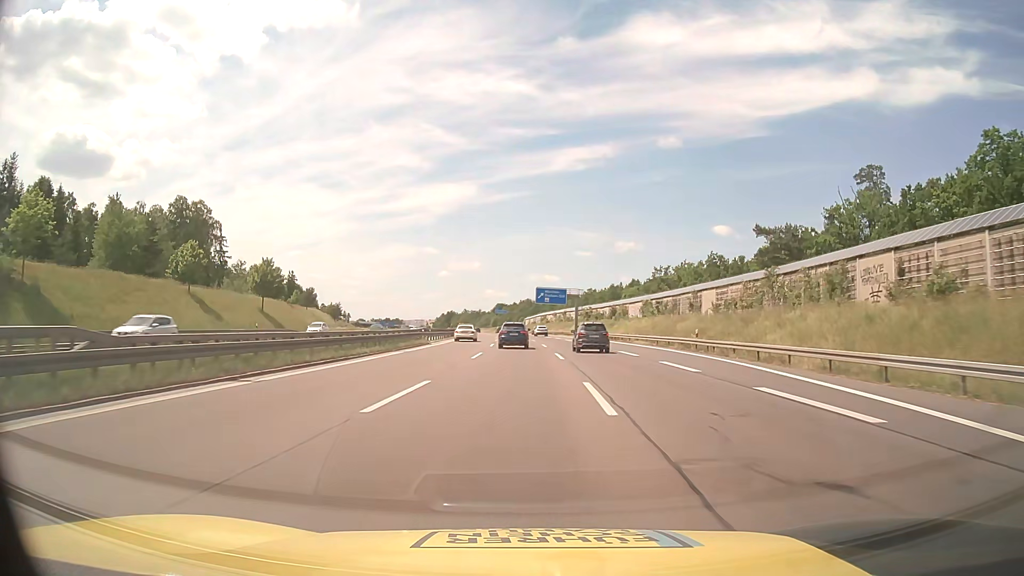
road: motorway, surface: asphalt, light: Day
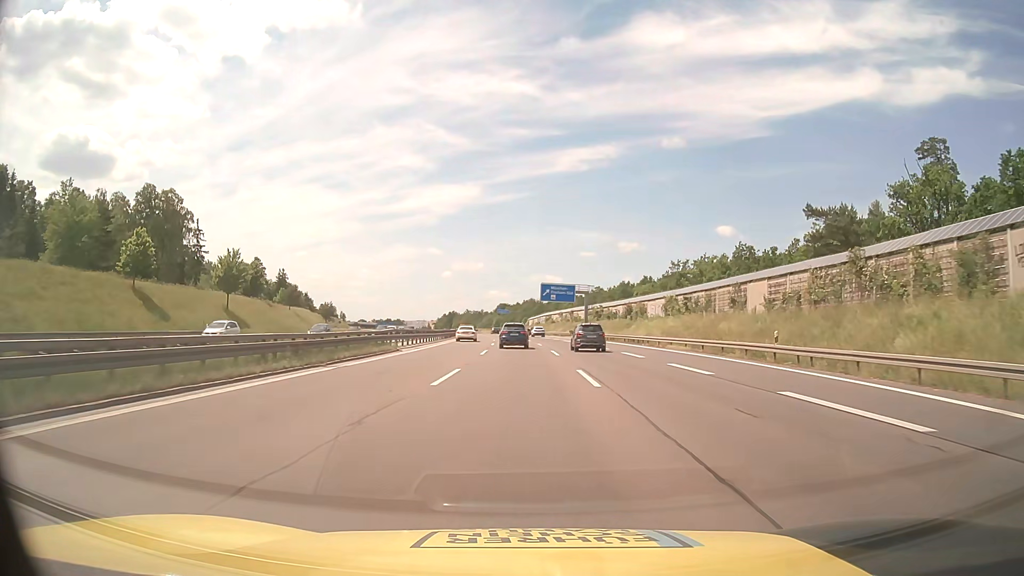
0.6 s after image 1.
(-0.1, +13.1) m; -1°
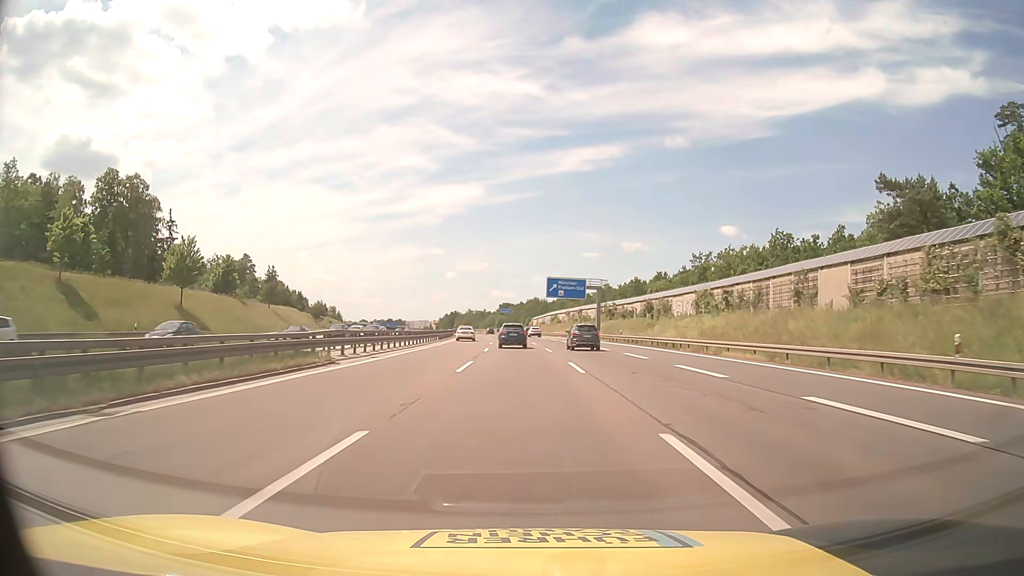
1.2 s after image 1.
(0.0, +13.2) m; 0°
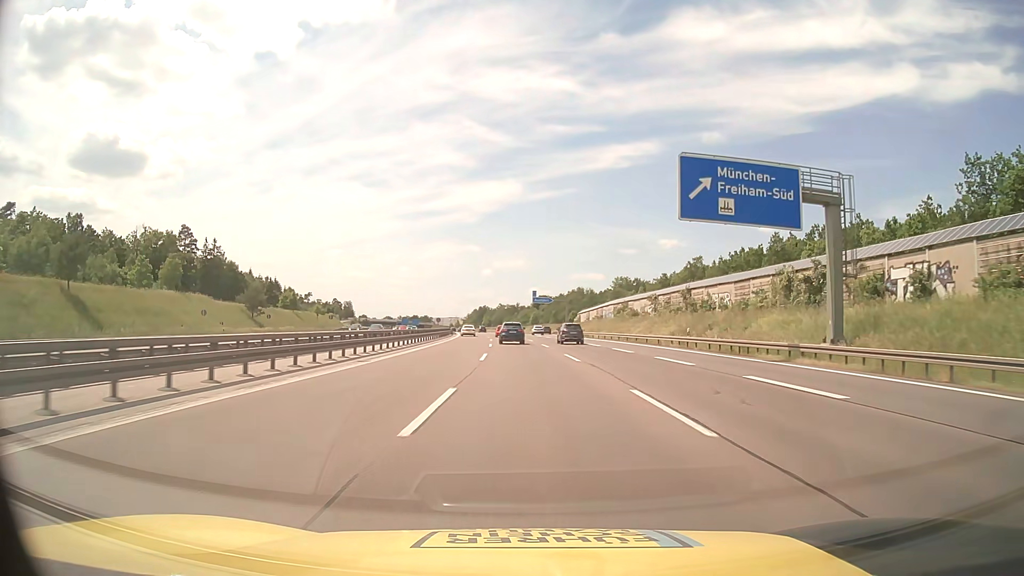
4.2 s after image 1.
(-1.8, +66.7) m; -3°
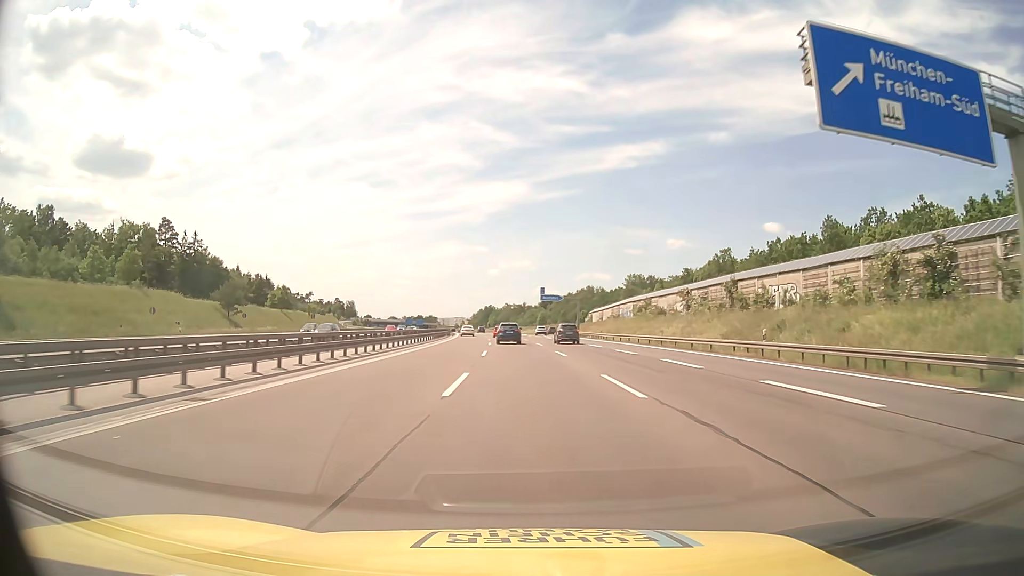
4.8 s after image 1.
(-0.1, +13.5) m; -1°
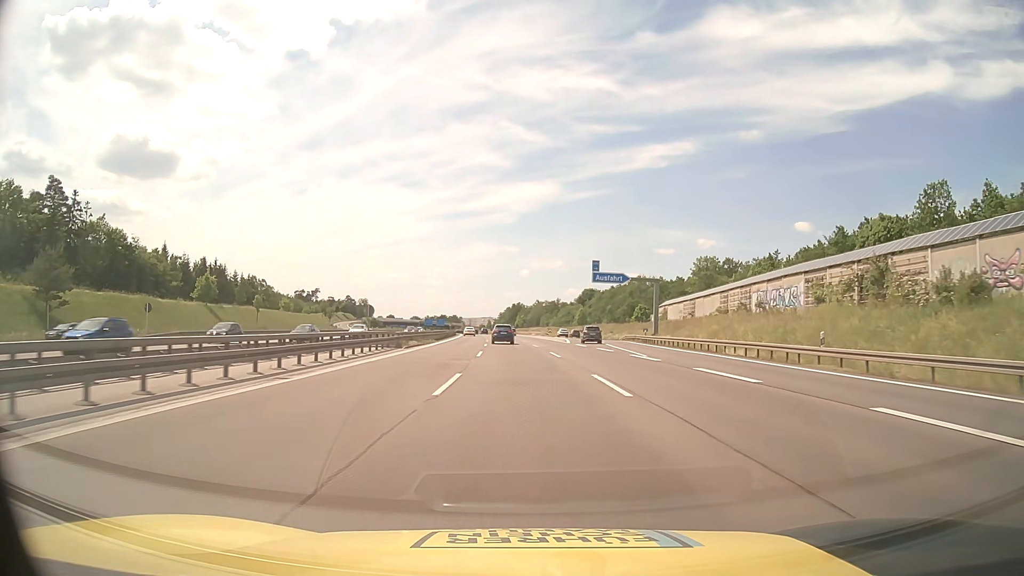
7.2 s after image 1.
(-1.3, +54.0) m; -3°
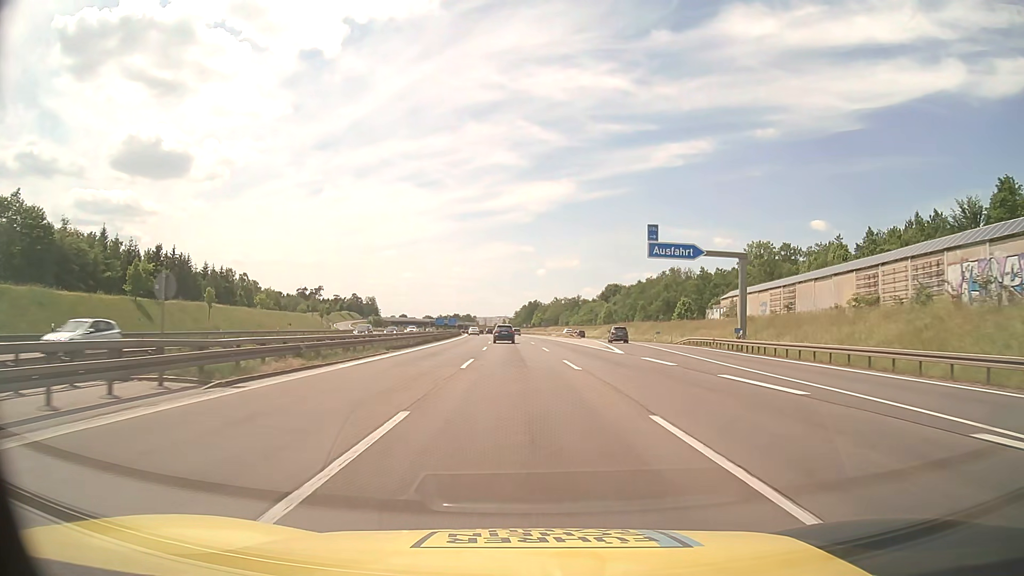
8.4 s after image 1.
(-0.4, +27.1) m; -1°
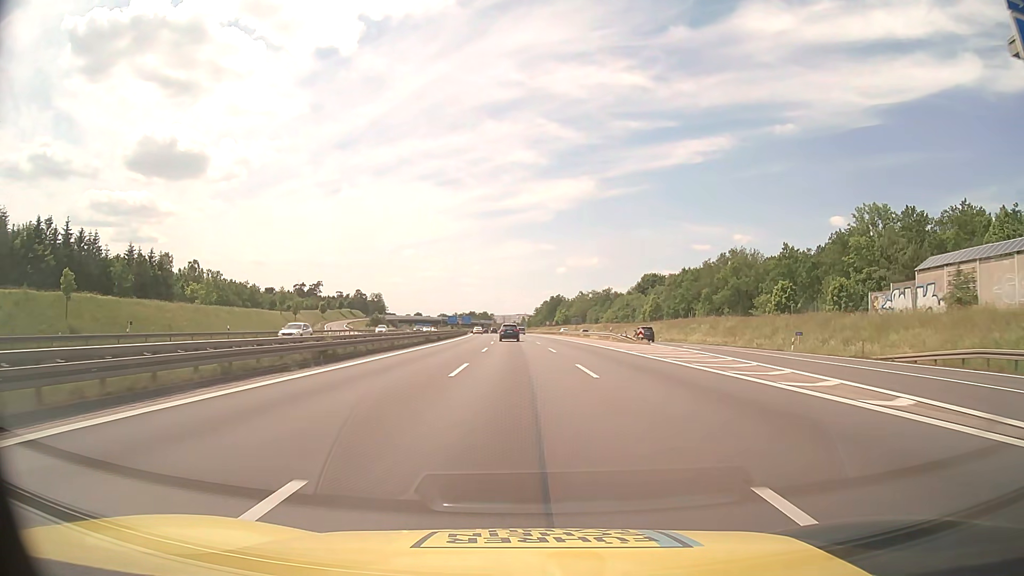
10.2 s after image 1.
(-0.6, +40.7) m; -2°
(0, +10) (0, +20) (0, +30) (-1, +40) (-1, +50) (-1, +60) (-2, +70) (-2, +80) (-2, +90) (-3, +100) m
